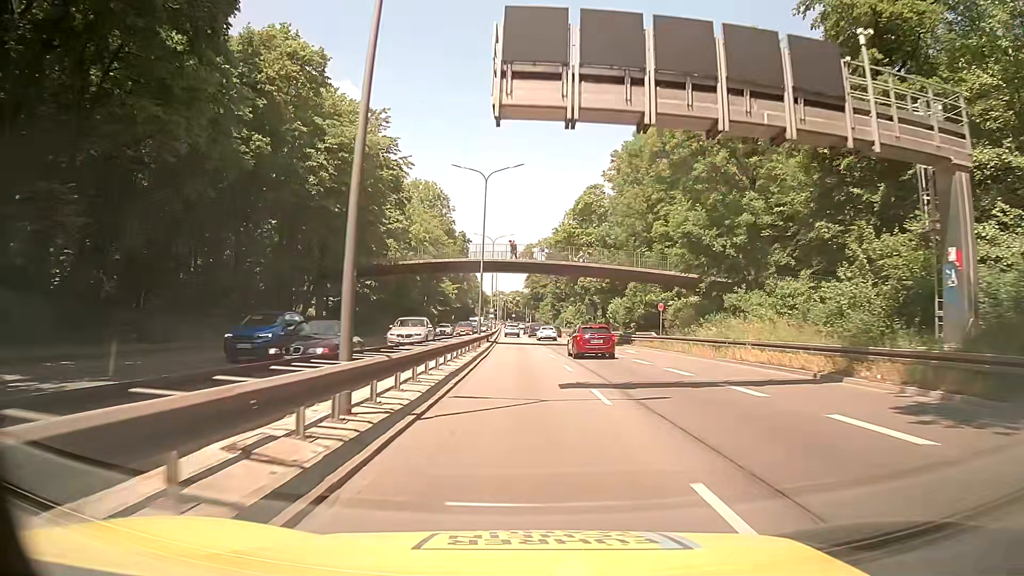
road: trunk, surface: asphalt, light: Day
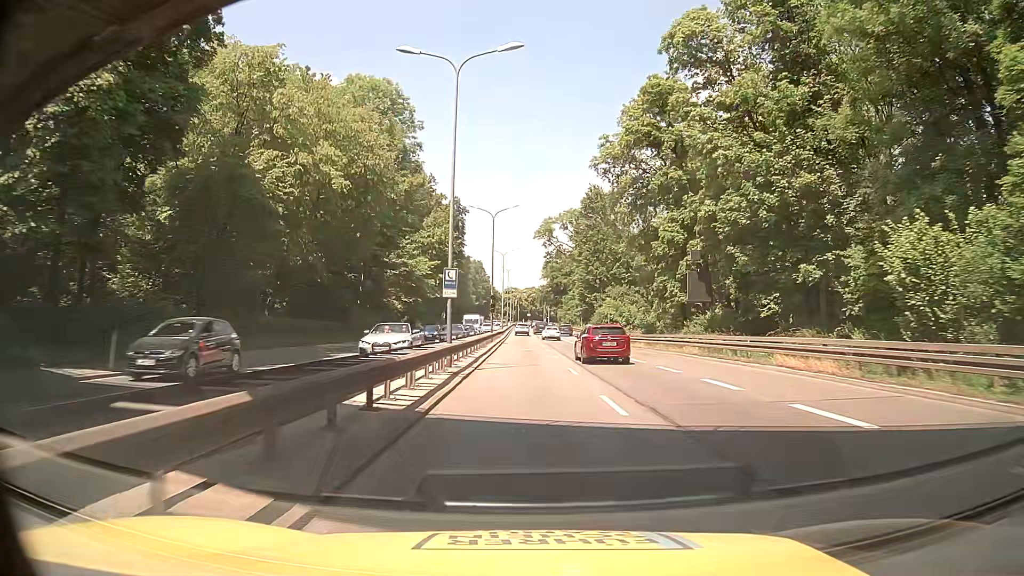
(-0.9, +46.6) m; -1°
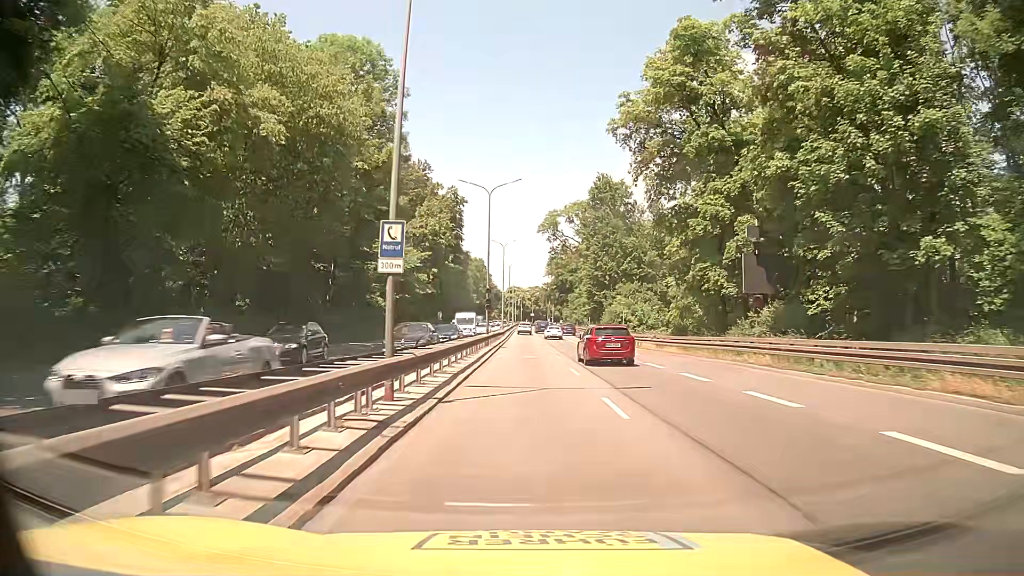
(-0.1, +9.3) m; -1°
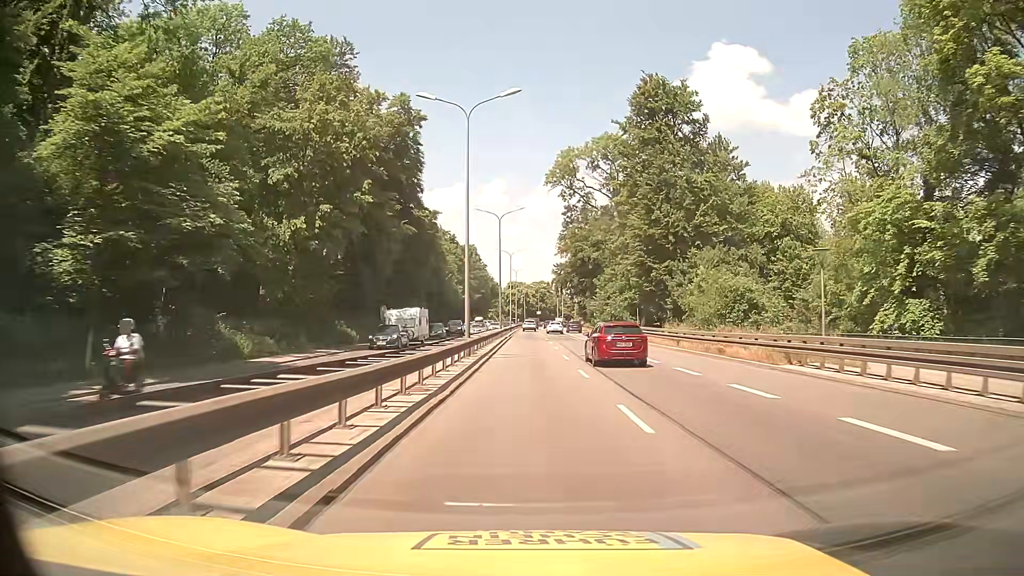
(+0.4, +46.6) m; +1°
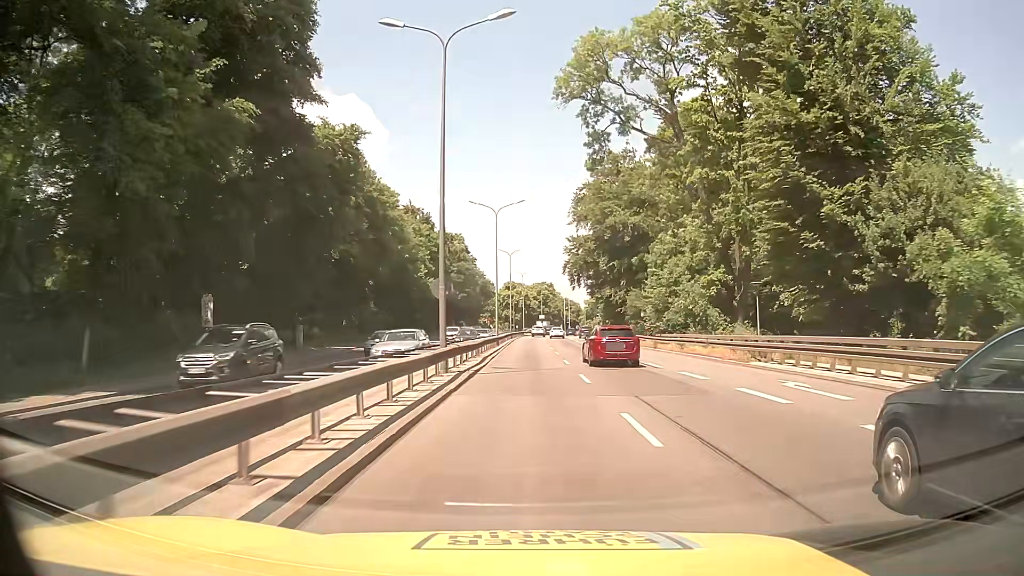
(-0.2, +37.1) m; 0°
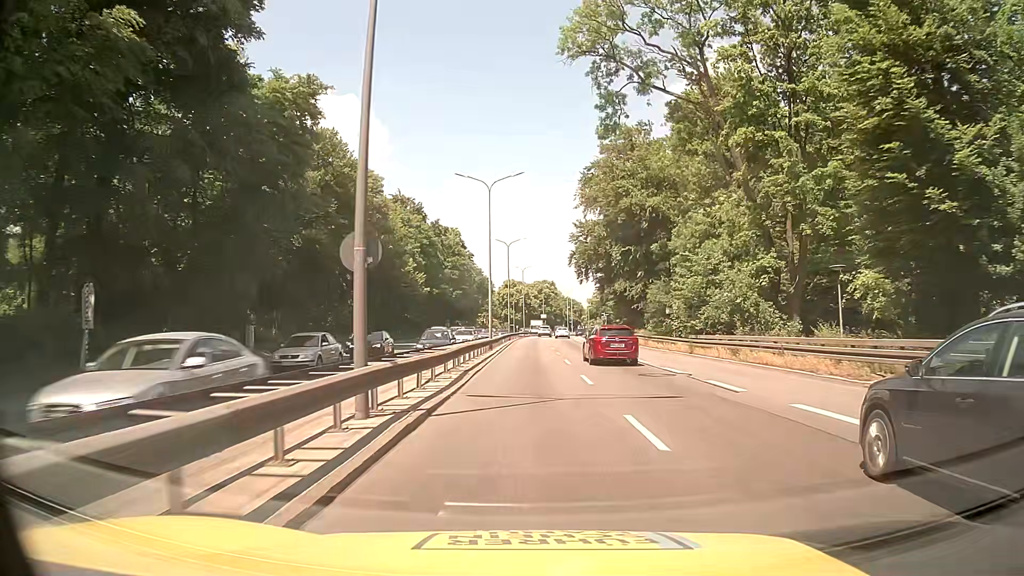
(-0.1, +9.2) m; -1°
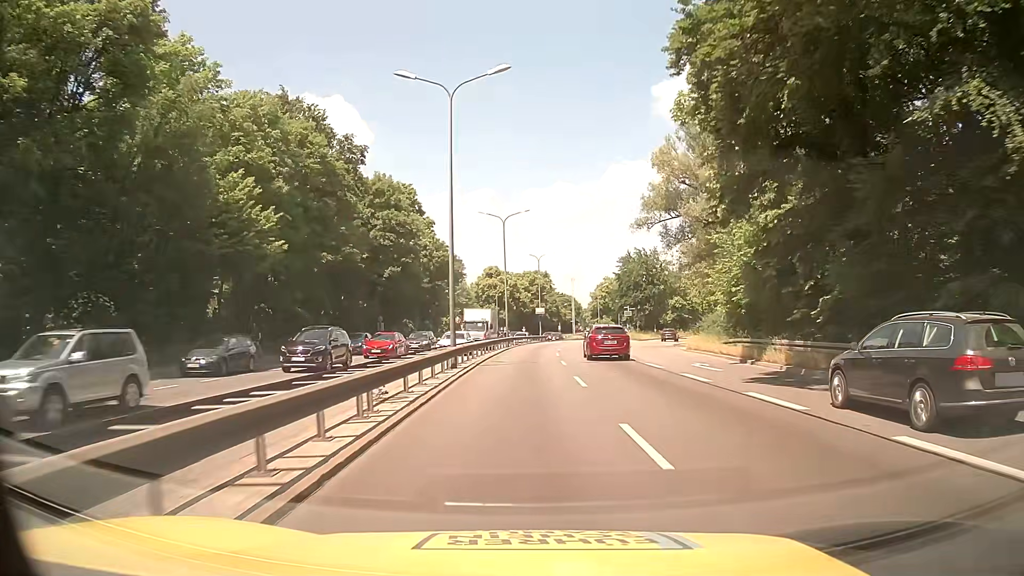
(+0.2, +46.3) m; +1°
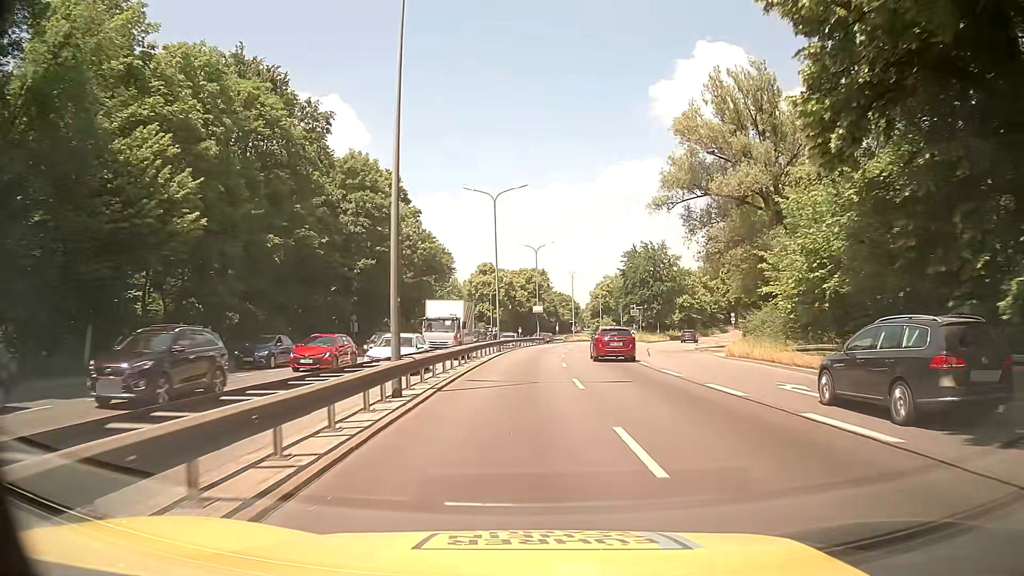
(0.0, +9.3) m; 0°
(0, +10) (0, +20) (+1, +30) (+1, +40) (+2, +50) (+4, +60) (+6, +70) (+8, +79) (+10, +89) (+13, +99) m
